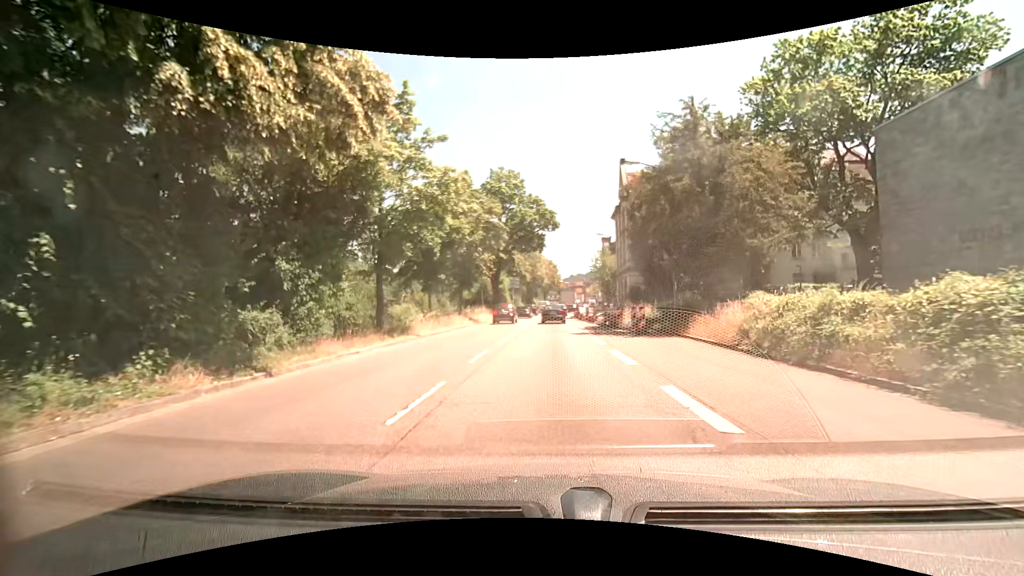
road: trunk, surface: asphalt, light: Day
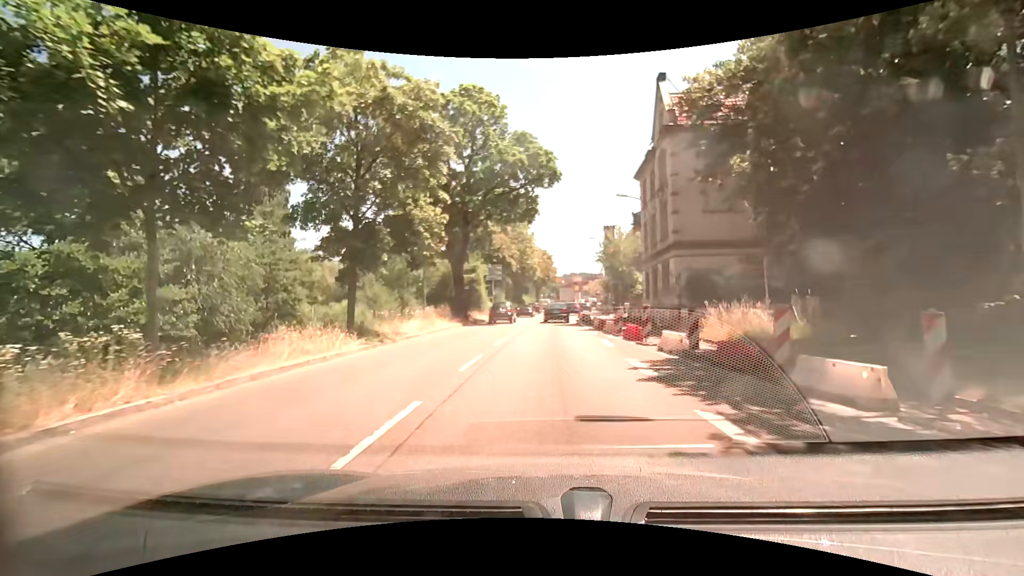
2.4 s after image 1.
(-0.3, +20.0) m; 0°
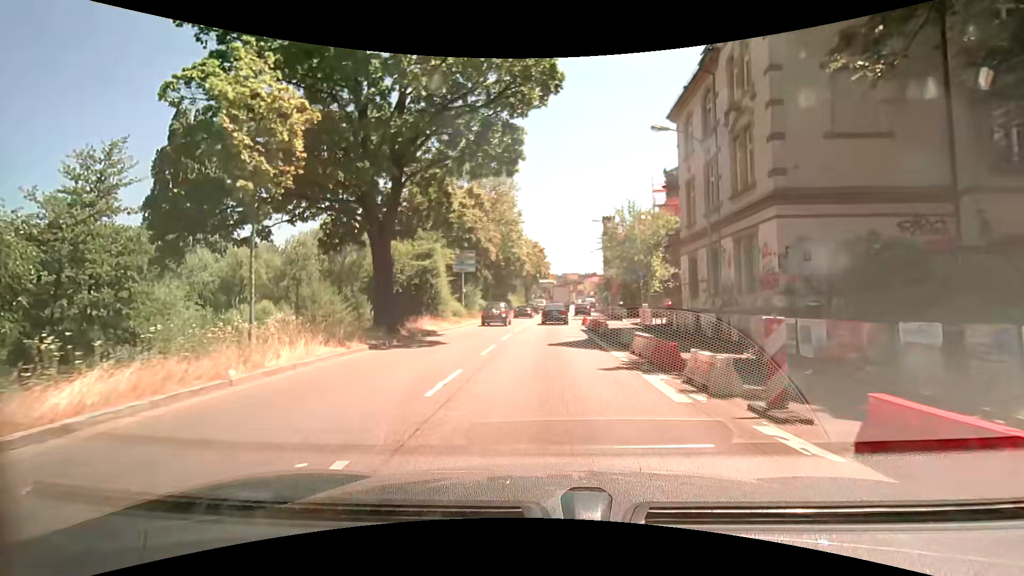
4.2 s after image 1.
(+0.1, +14.5) m; +1°
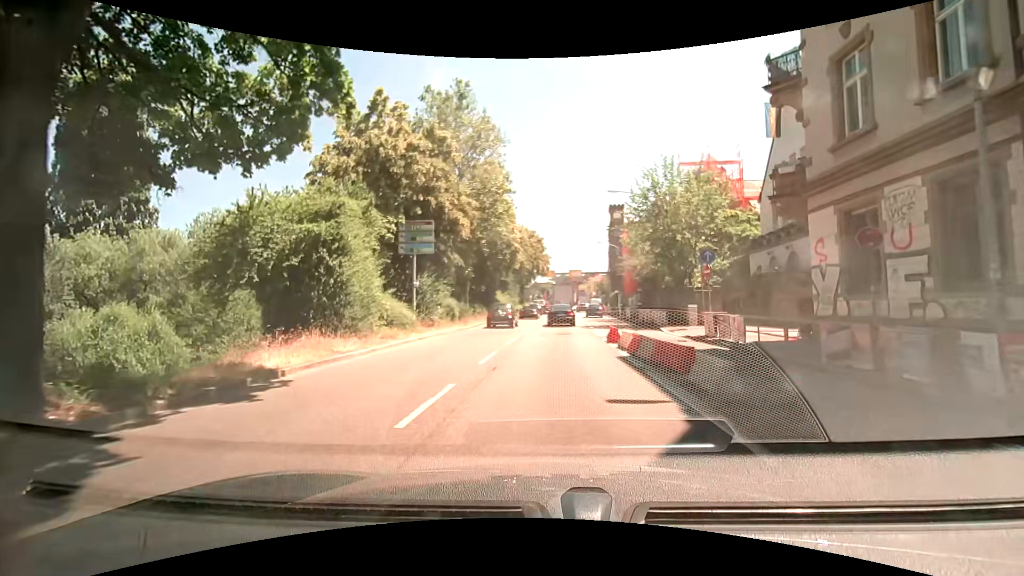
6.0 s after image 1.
(-0.1, +13.8) m; 0°
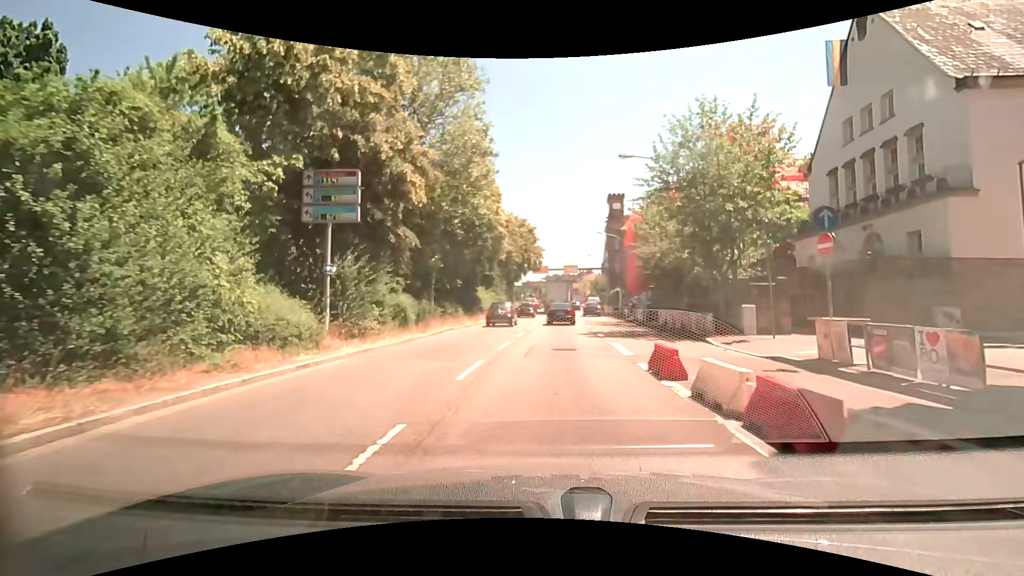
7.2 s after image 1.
(0.0, +8.8) m; +1°
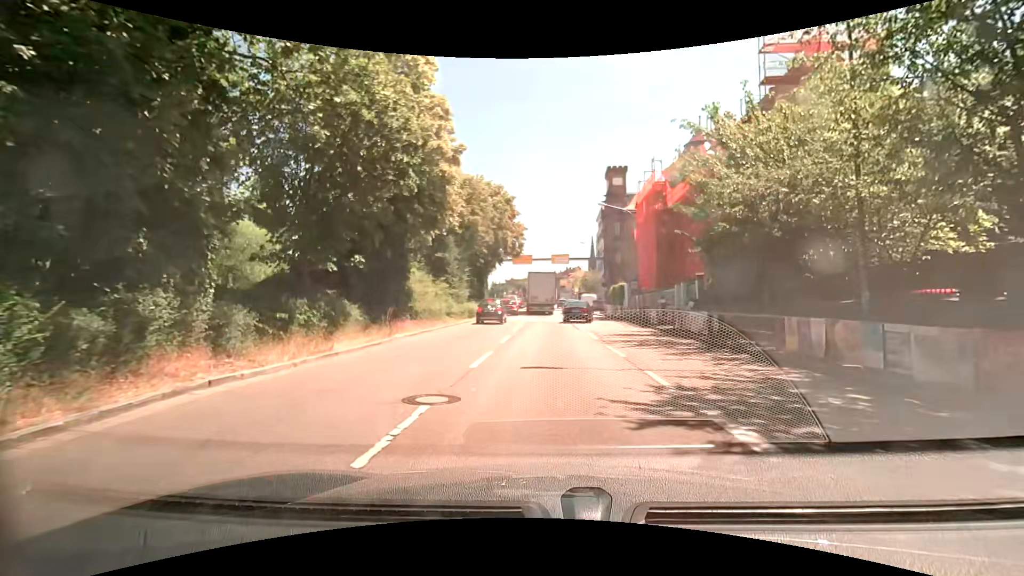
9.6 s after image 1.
(0.0, +16.7) m; +2°
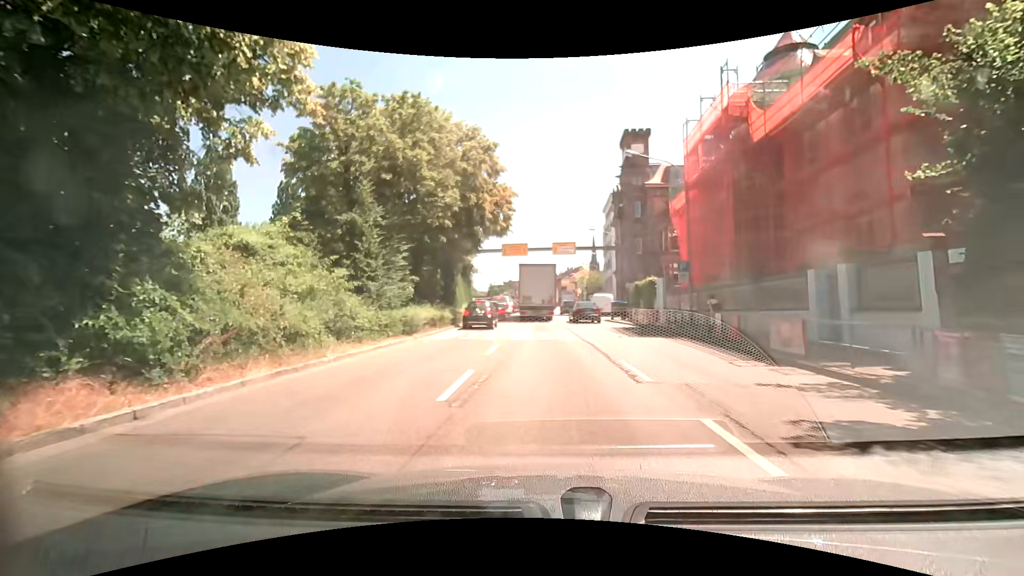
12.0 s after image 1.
(-0.3, +15.4) m; 0°
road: primary
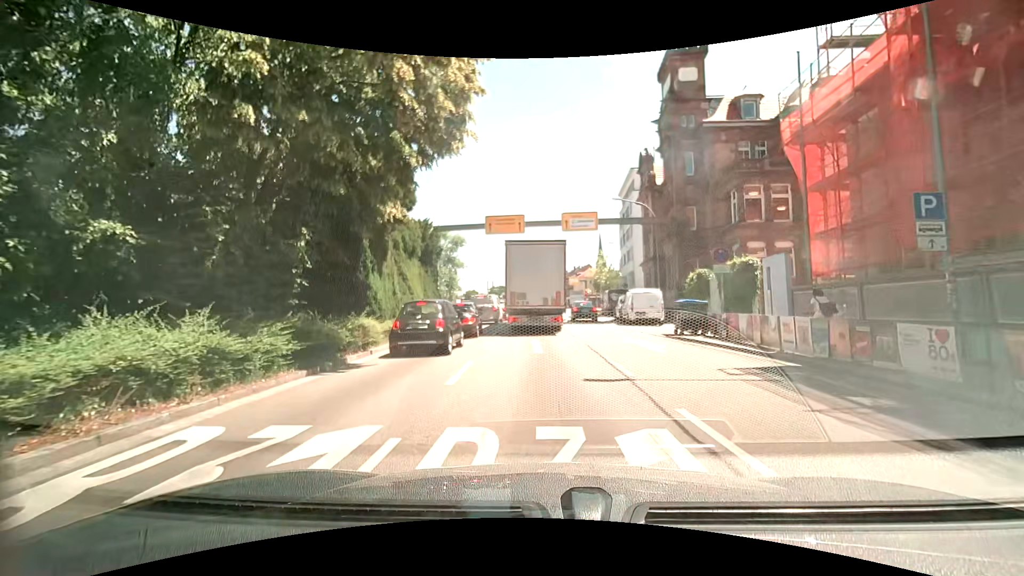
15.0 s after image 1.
(-0.4, +17.3) m; -1°
